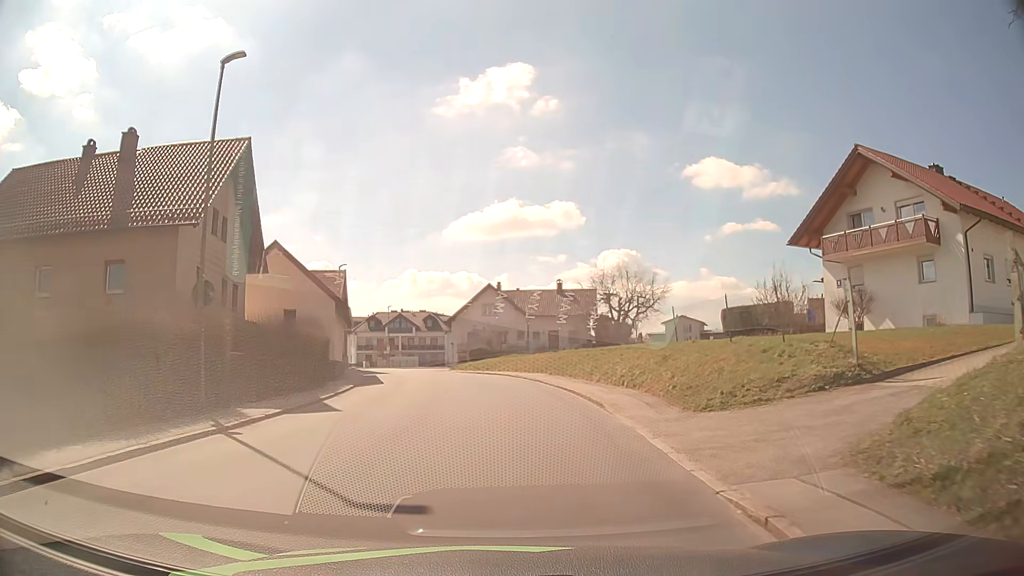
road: tertiary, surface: asphalt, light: Day
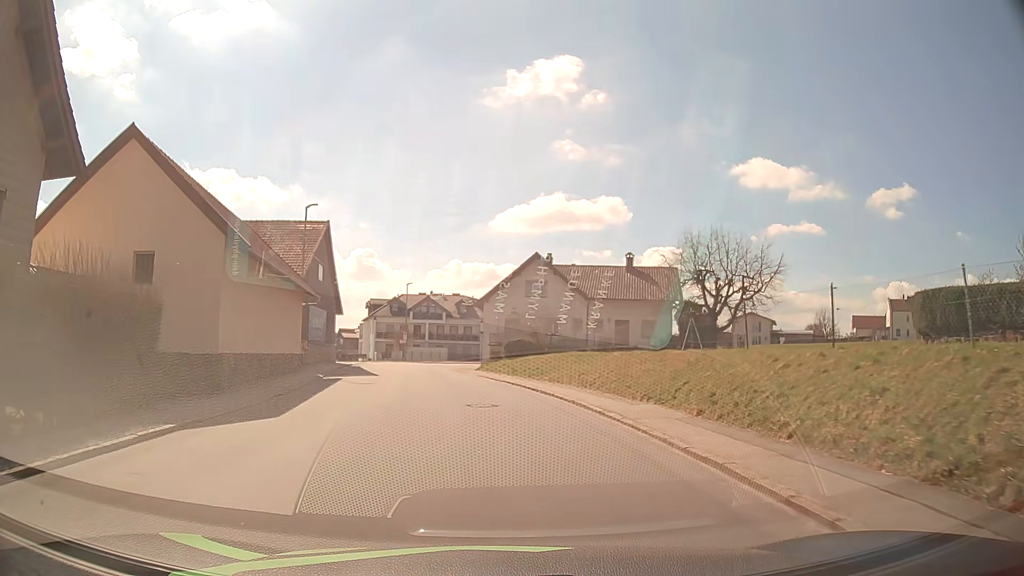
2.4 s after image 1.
(-0.4, +18.7) m; -4°
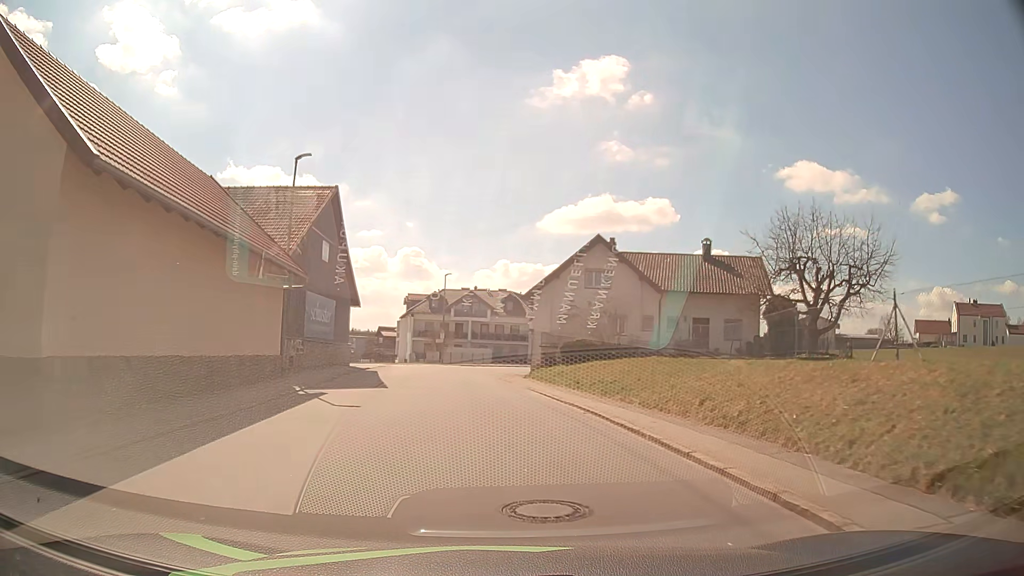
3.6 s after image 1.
(-0.3, +9.1) m; -4°
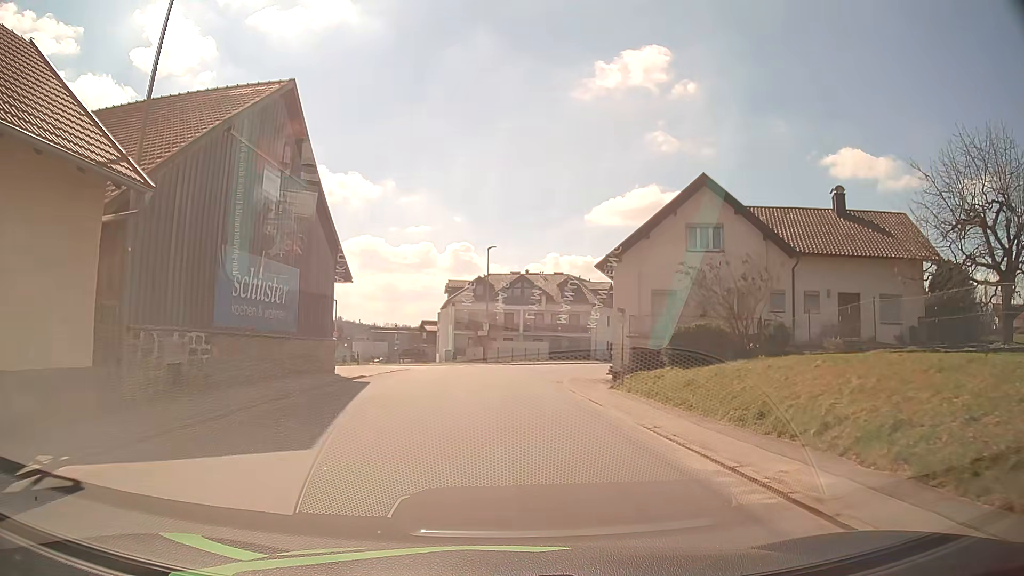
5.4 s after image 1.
(-0.5, +13.6) m; -4°
